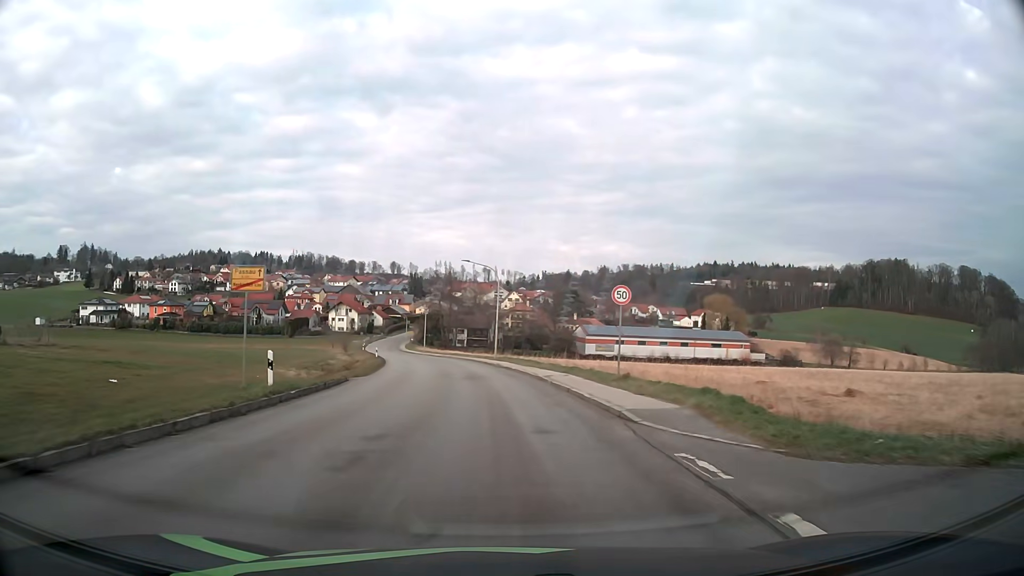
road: tertiary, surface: asphalt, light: Day
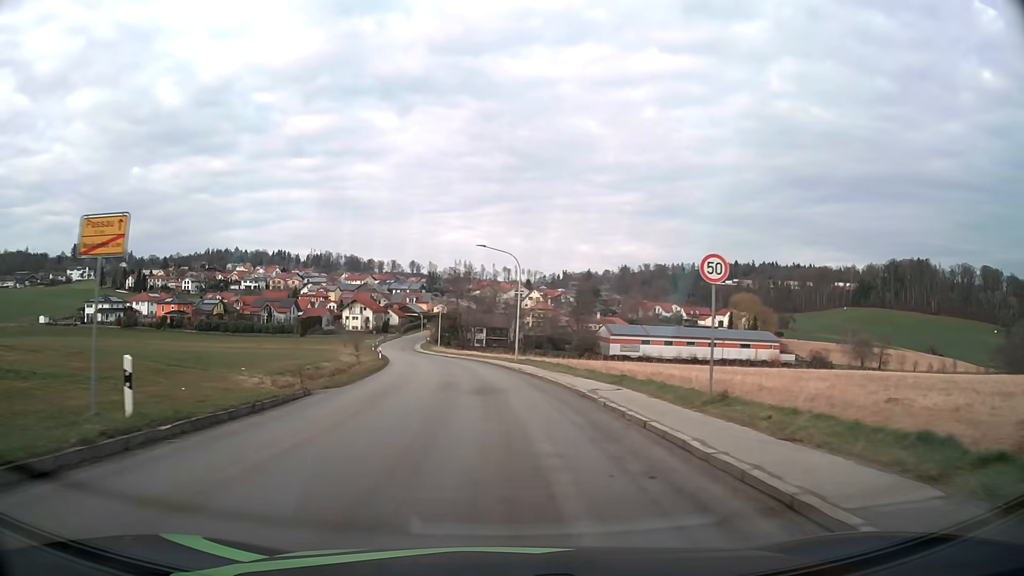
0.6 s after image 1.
(-0.1, +7.7) m; -2°
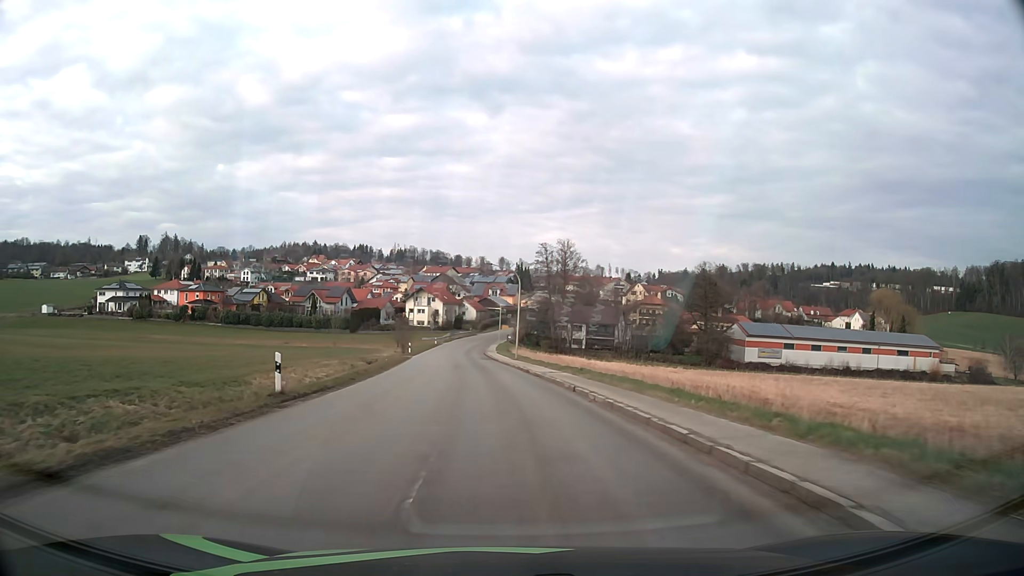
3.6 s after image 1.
(-2.7, +39.3) m; -8°
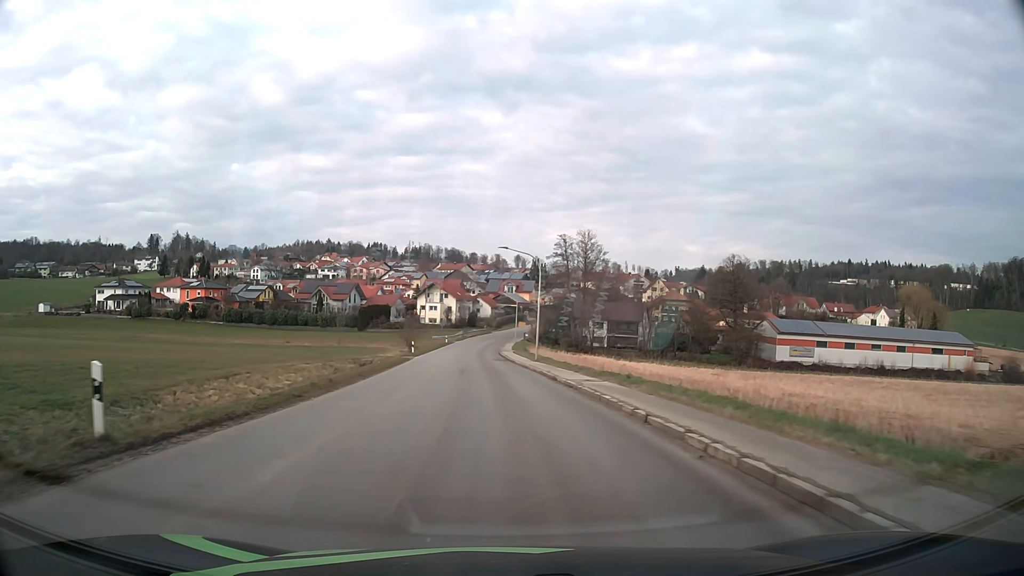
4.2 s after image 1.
(-0.1, +8.0) m; -1°
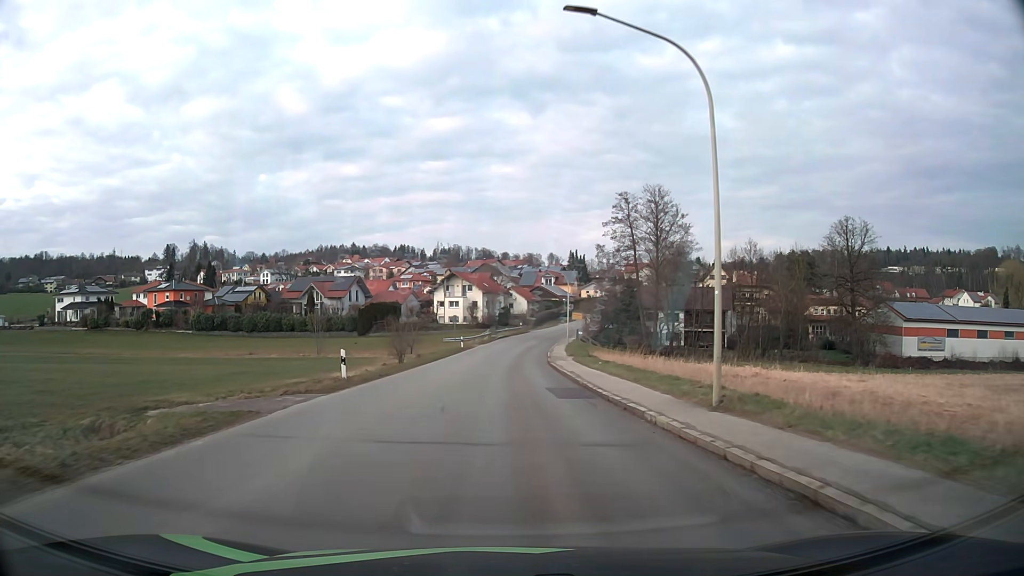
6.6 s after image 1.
(-1.1, +32.2) m; -3°
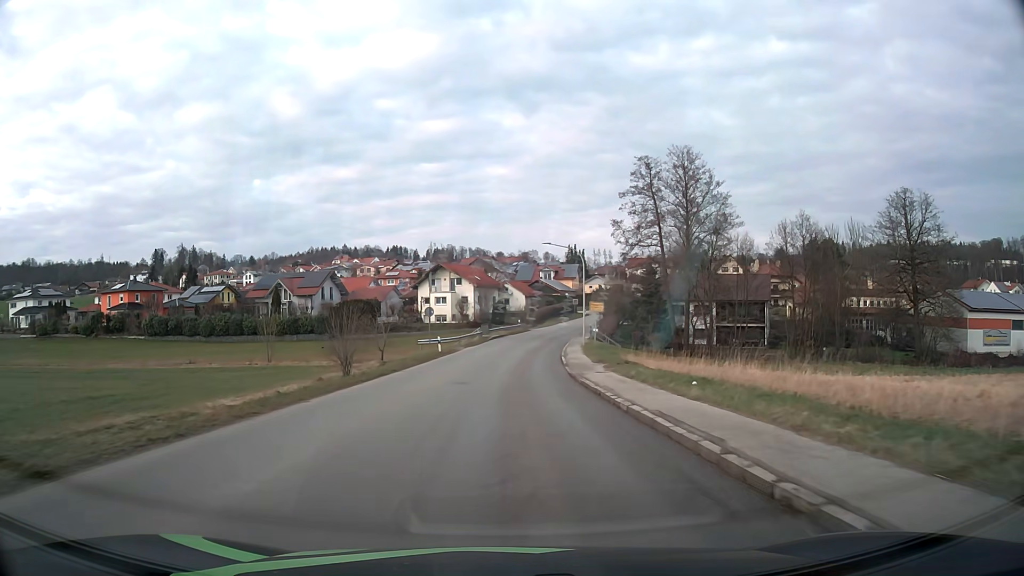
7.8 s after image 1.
(+0.1, +16.3) m; 0°
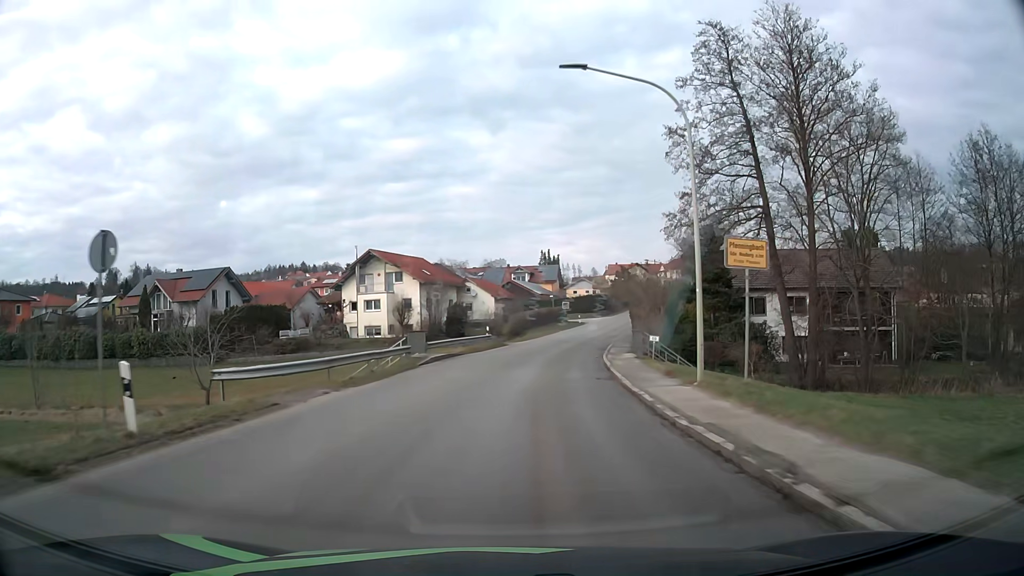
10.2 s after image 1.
(+0.4, +32.9) m; +3°
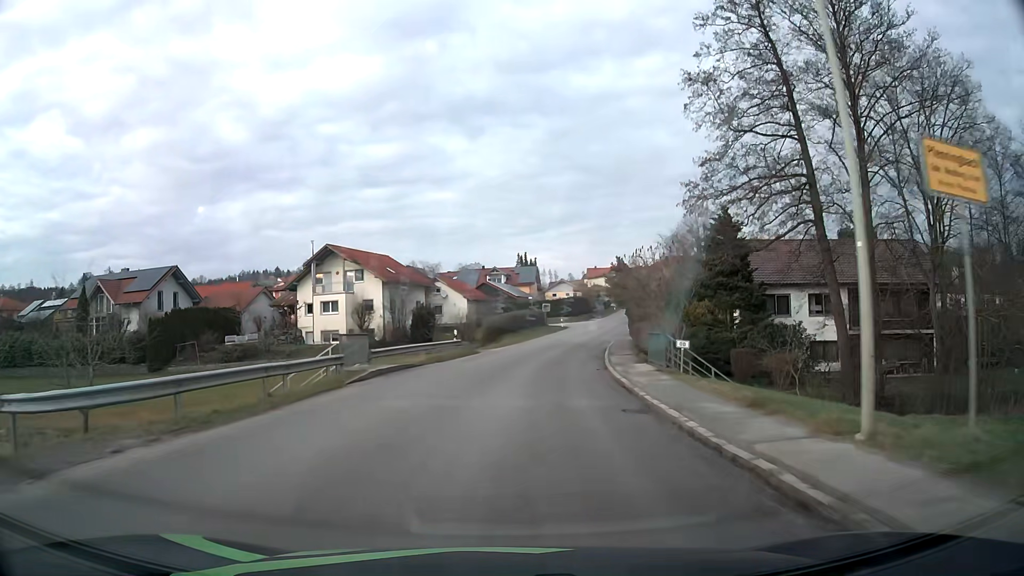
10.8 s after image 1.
(+0.1, +8.1) m; +2°
(0, +10) (+1, +20) (+2, +30) (+3, +40) (+5, +50) (+7, +59) (+10, +69) (+13, +79) (+16, +88) (+19, +98) m
